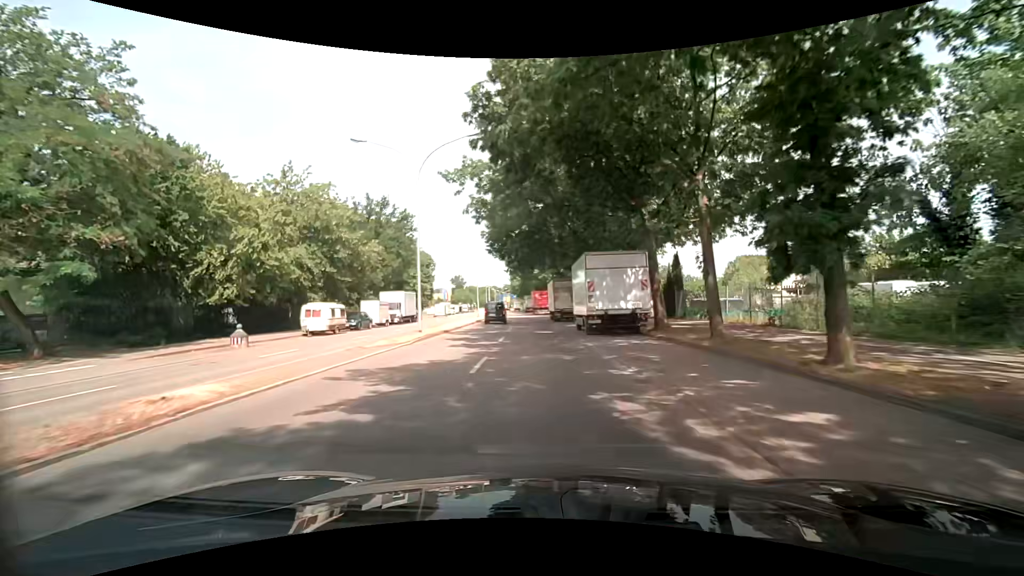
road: secondary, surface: asphalt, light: Day
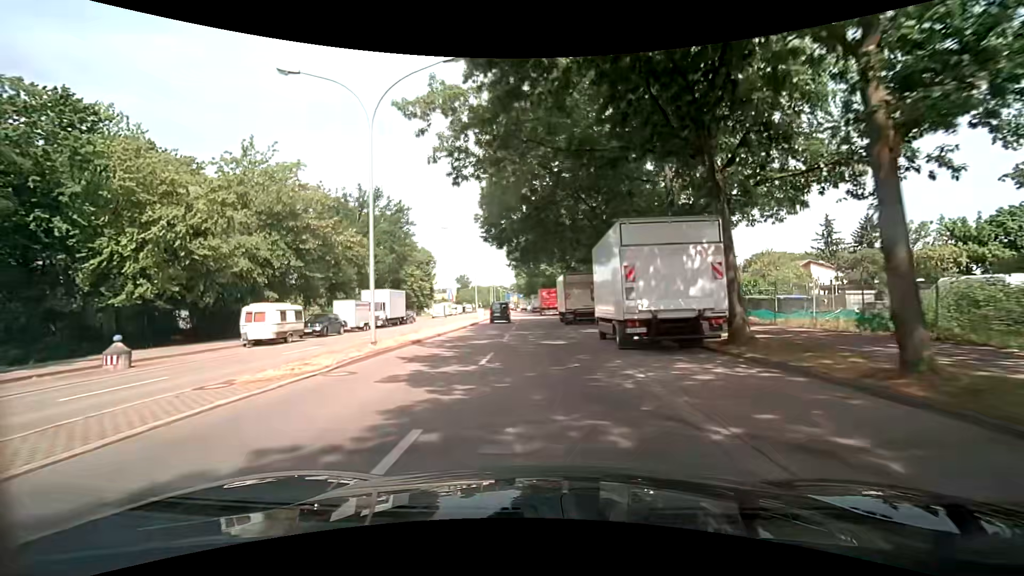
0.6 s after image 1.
(-0.1, +7.6) m; -1°
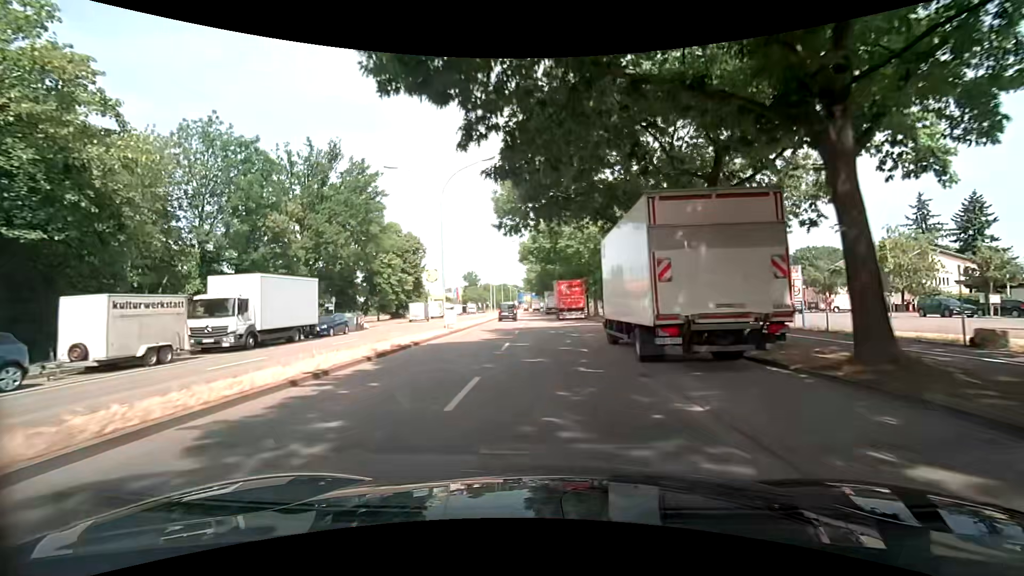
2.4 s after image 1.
(-0.4, +23.0) m; -2°
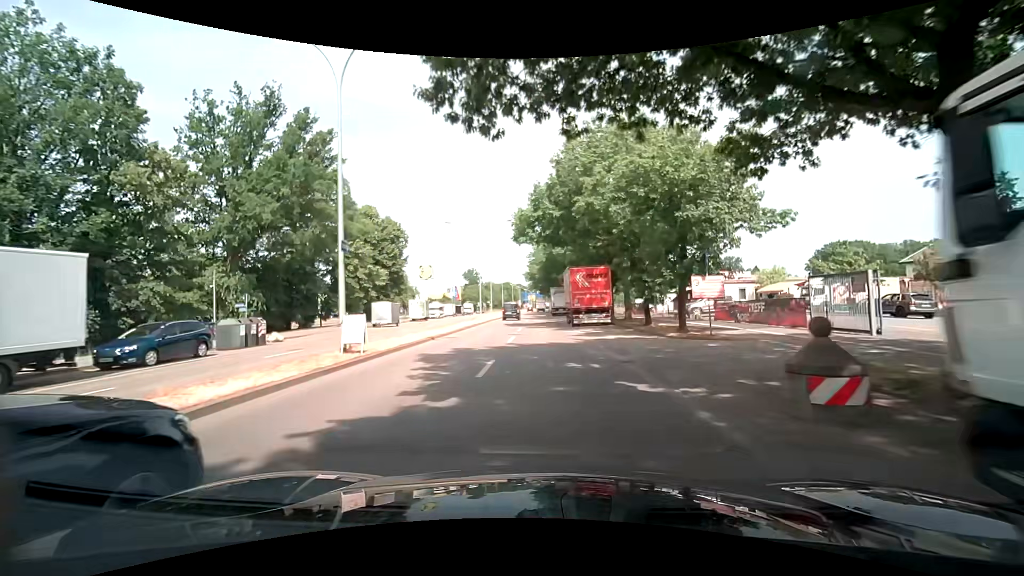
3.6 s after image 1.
(-0.1, +15.2) m; -1°
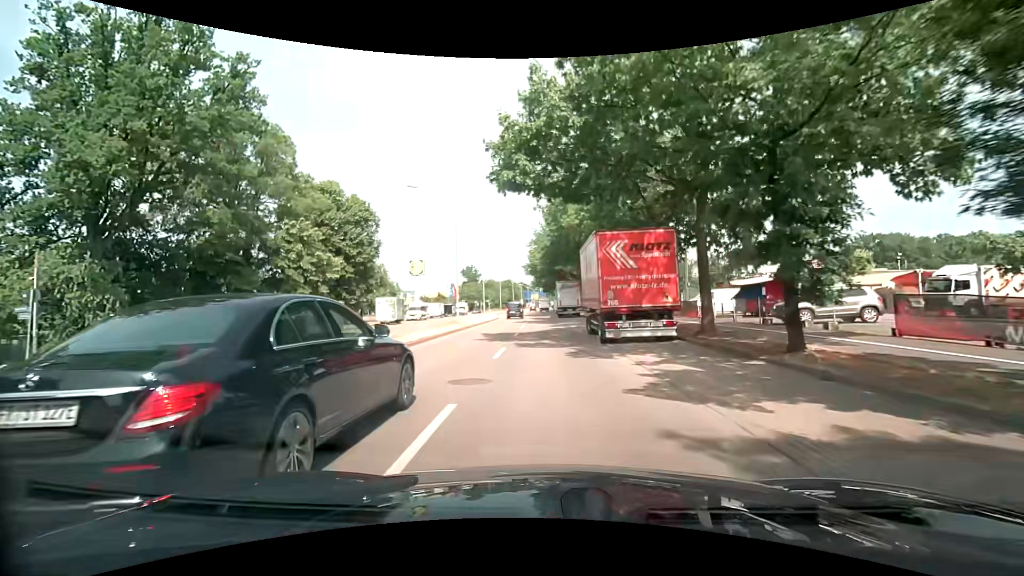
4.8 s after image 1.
(0.0, +14.7) m; 0°
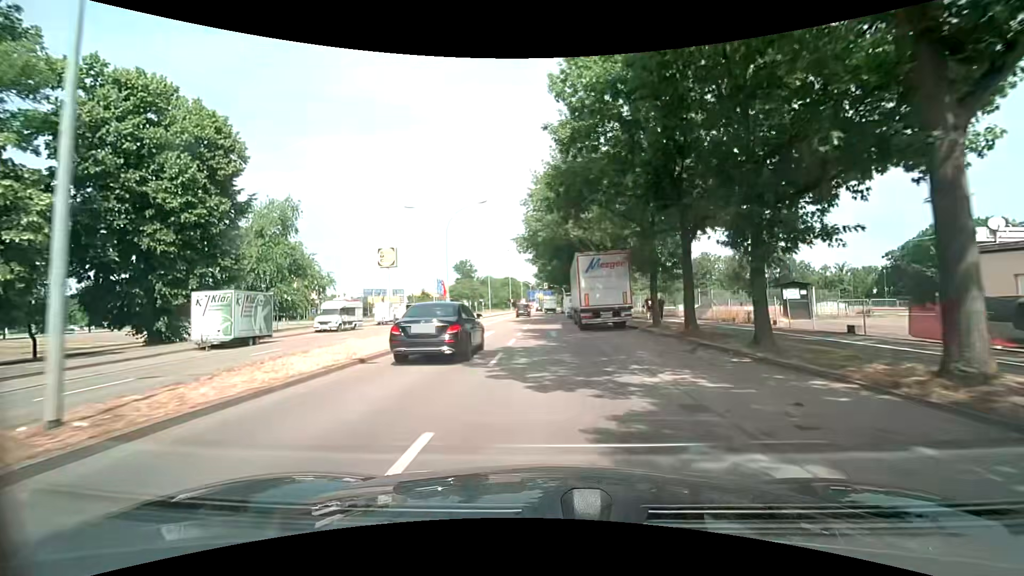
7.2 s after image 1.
(-0.2, +28.4) m; -1°
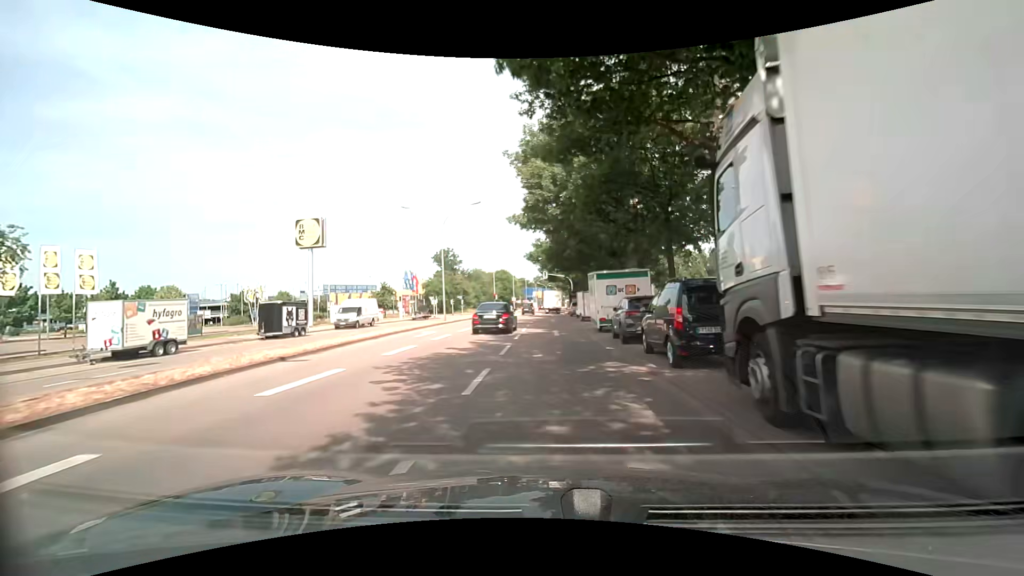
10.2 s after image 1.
(-0.1, +33.9) m; 0°
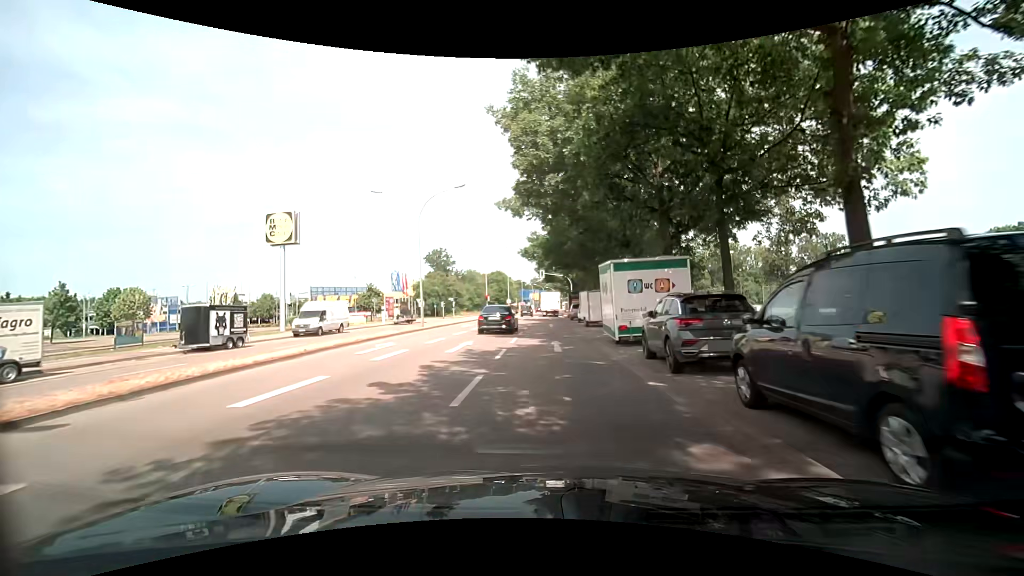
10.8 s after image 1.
(0.0, +6.6) m; +1°
(0, +10) (0, +20) (0, +30) (0, +40) (0, +50) (0, +60) (0, +70) (+1, +80) (+1, +90) (+1, +100) m
